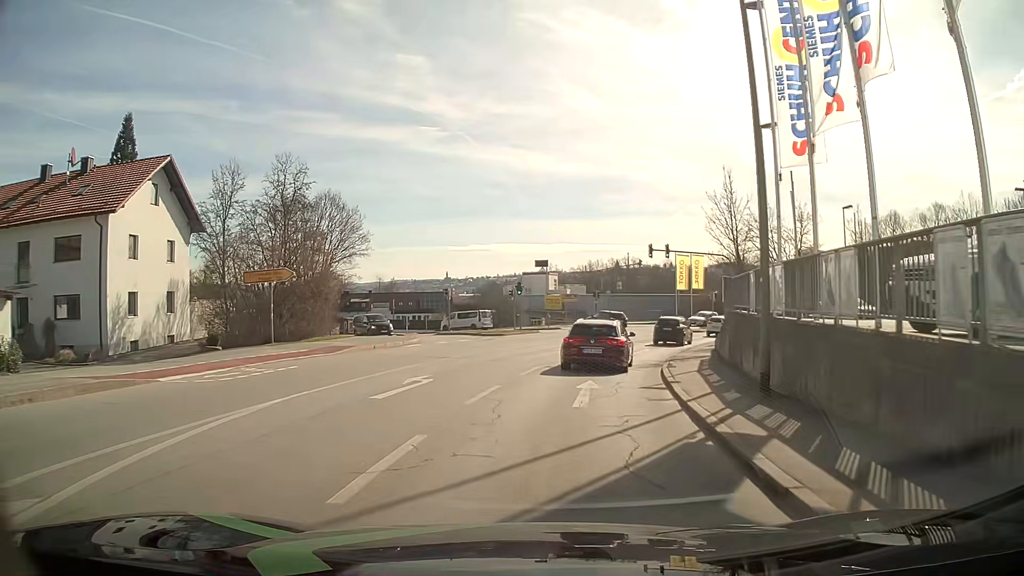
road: tertiary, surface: asphalt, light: Day
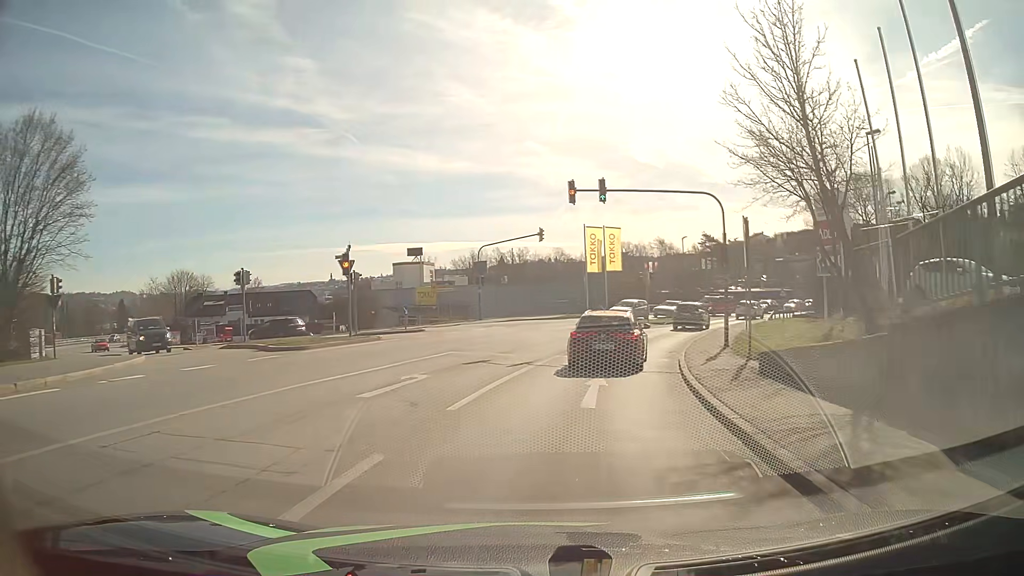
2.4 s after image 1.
(+1.6, +19.5) m; +10°
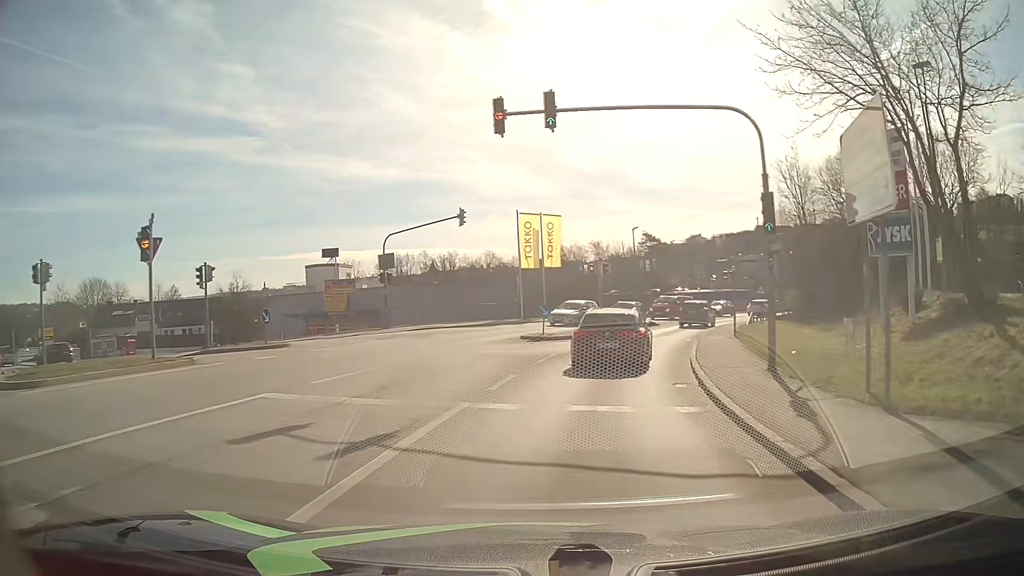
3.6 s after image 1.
(+0.6, +10.7) m; +6°
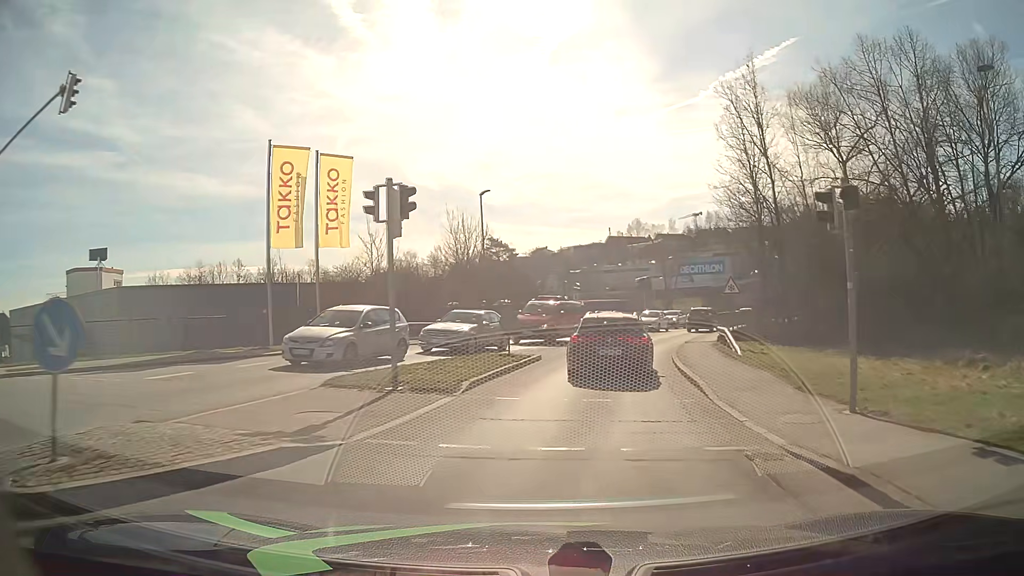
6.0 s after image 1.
(+2.8, +23.6) m; +14°
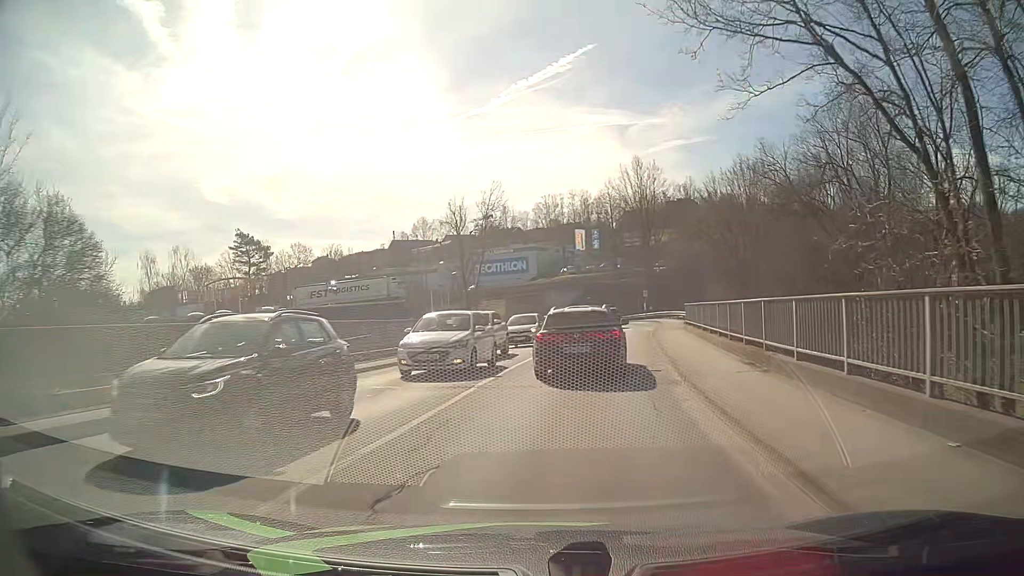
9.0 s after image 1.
(+4.7, +30.8) m; +18°
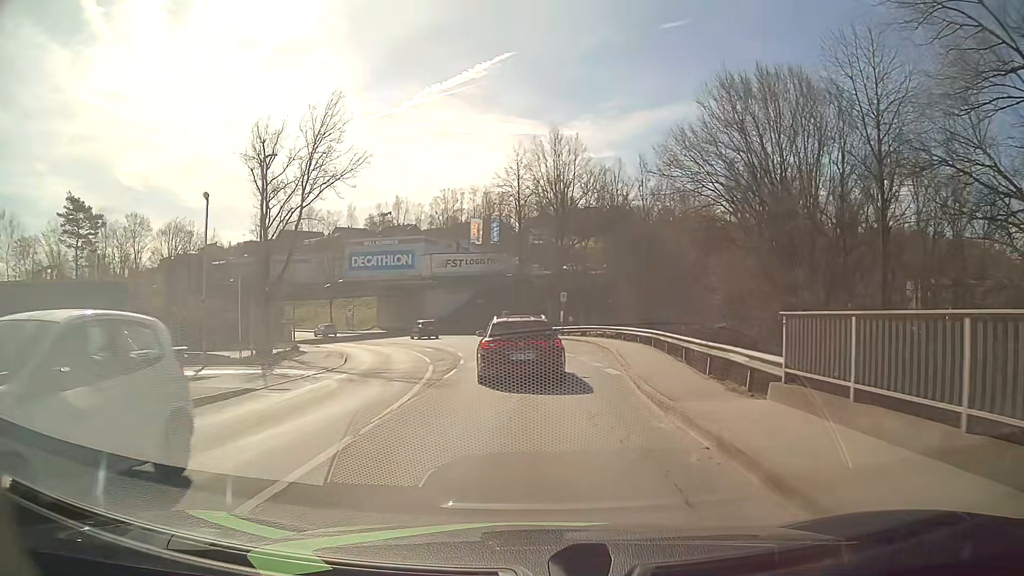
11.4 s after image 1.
(+2.4, +24.3) m; +9°
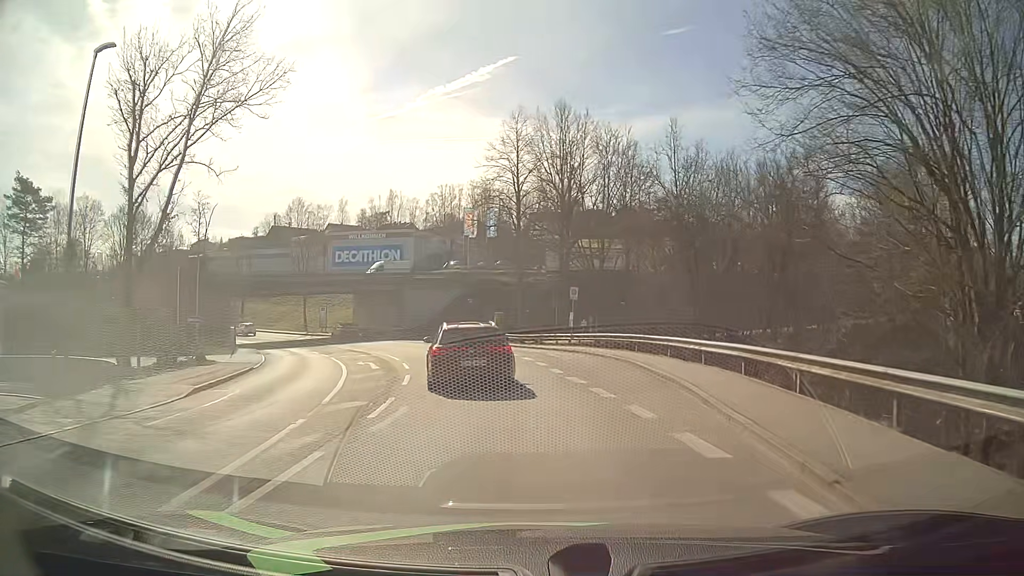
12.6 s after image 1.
(0.0, +12.7) m; 0°
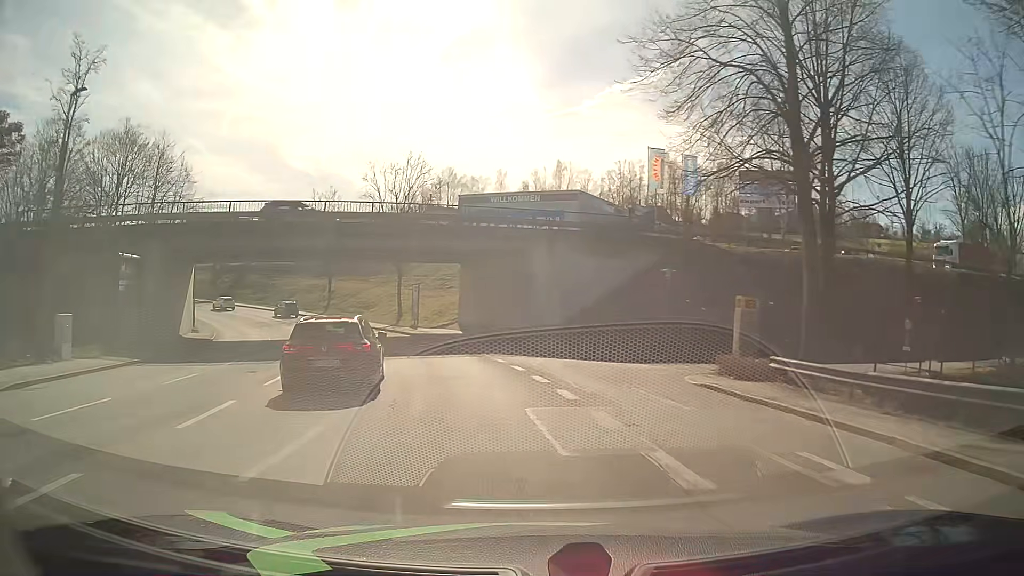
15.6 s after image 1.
(-3.2, +33.8) m; -15°
(-1, +10) (-2, +20) (-5, +30) (-8, +39) (-12, +48) (-17, +57) (-23, +65) (-29, +73) (-36, +80) (-44, +86) m
